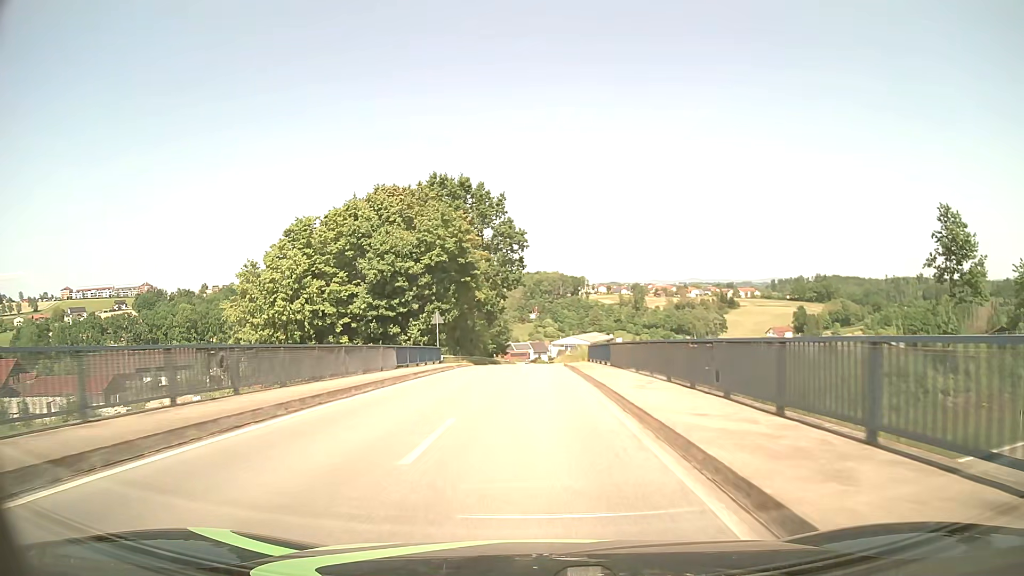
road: tertiary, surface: asphalt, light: Day
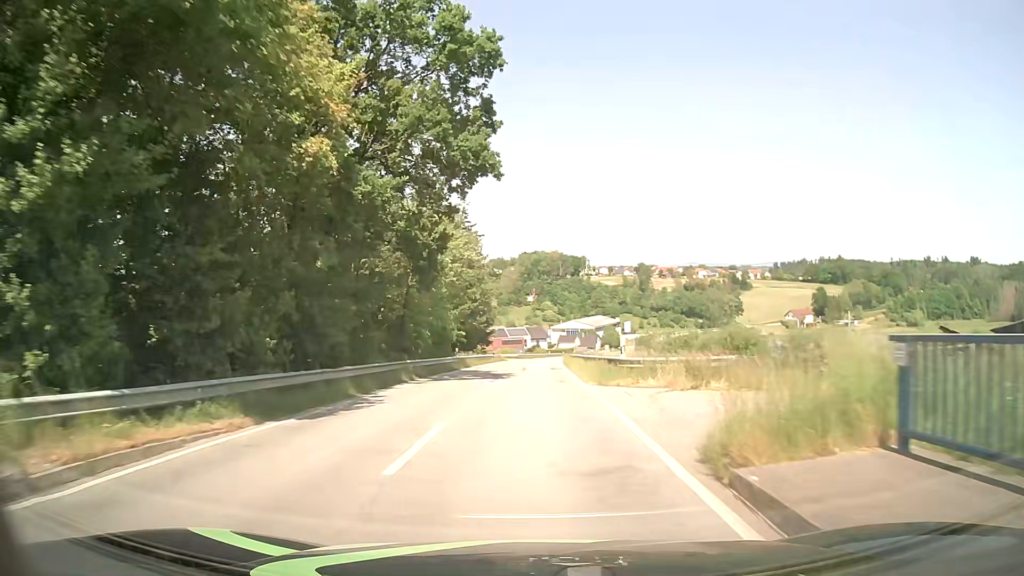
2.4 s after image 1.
(0.0, +37.0) m; 0°
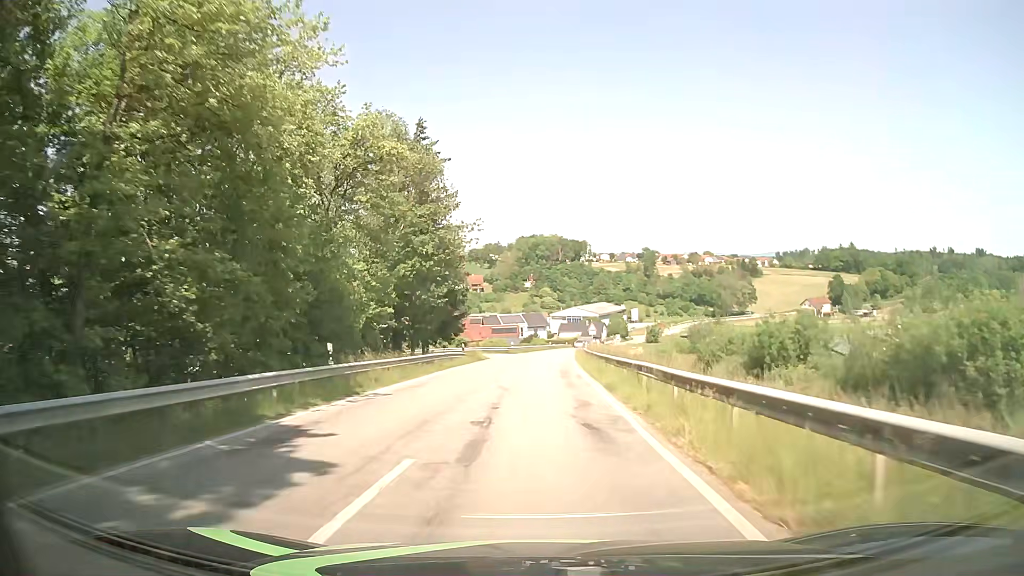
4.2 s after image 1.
(+0.1, +27.5) m; 0°
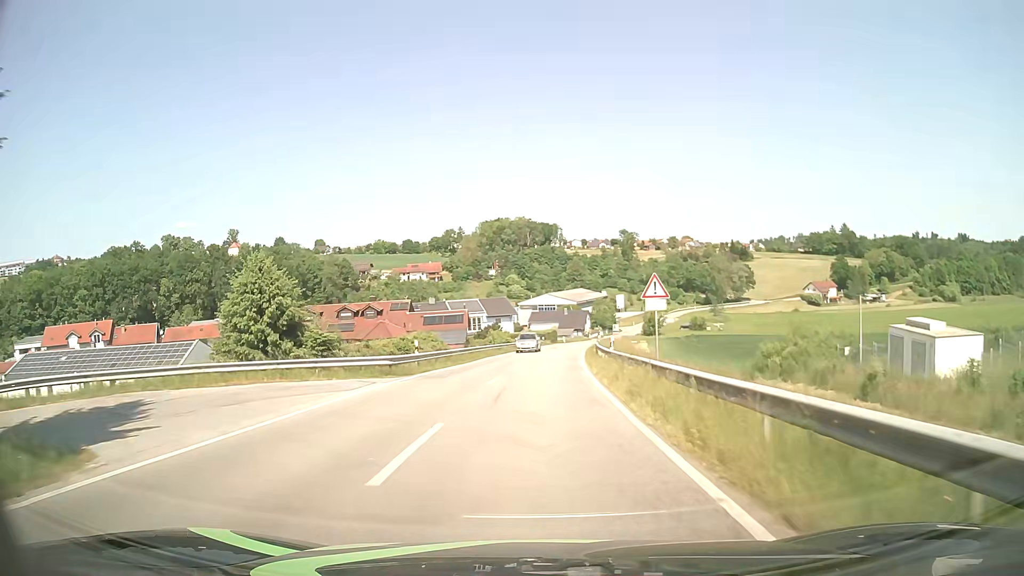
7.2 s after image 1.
(+1.4, +45.5) m; +3°
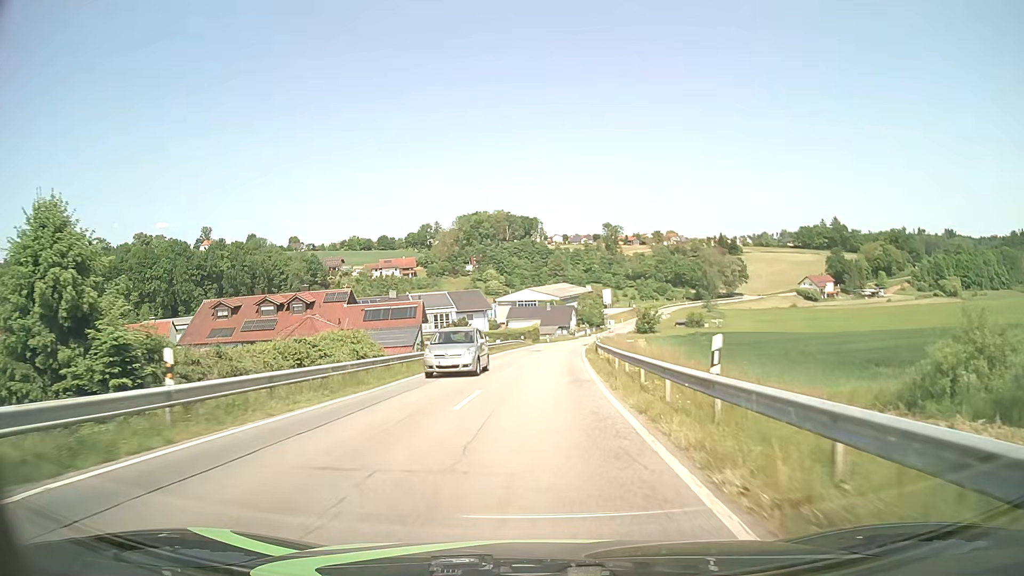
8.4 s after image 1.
(+0.2, +18.2) m; +2°
(0, +10) (0, +20) (0, +30) (+1, +40) (+1, +50) (+2, +60) (+3, +70) (+5, +80) (+6, +90) (+8, +100) m
